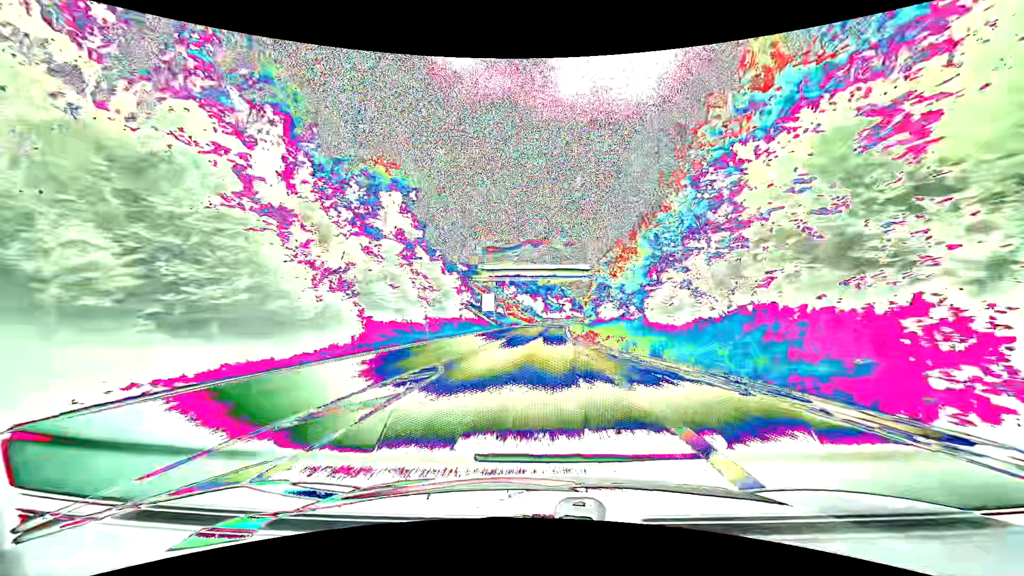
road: primary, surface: asphalt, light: Day
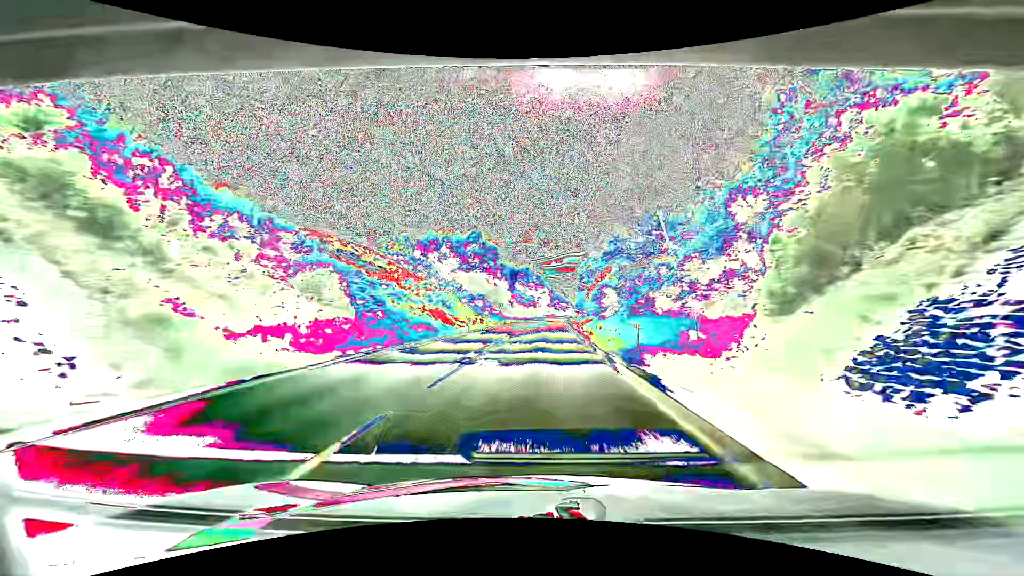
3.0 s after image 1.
(+2.3, +77.5) m; +3°
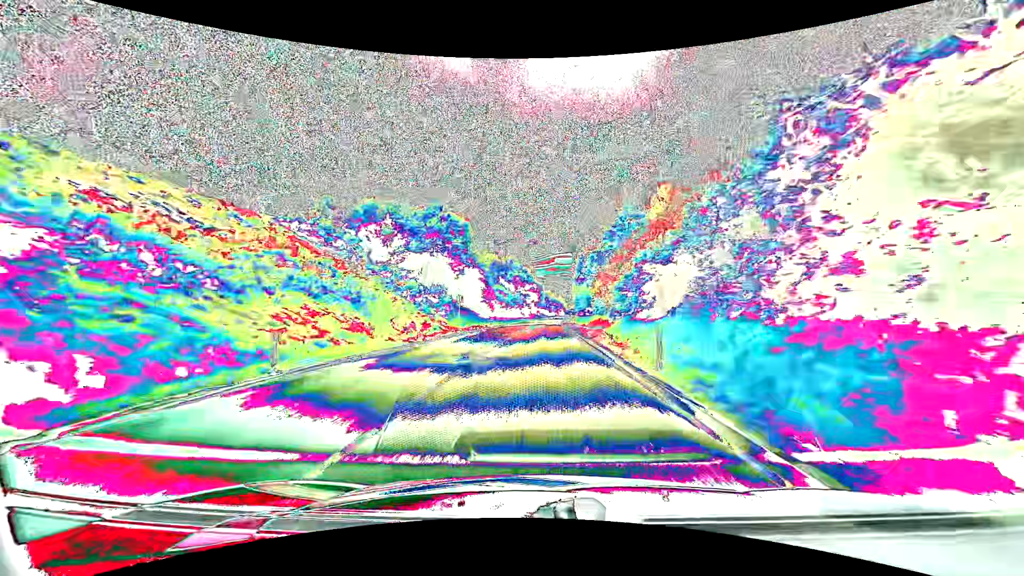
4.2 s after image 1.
(+0.3, +31.1) m; +1°
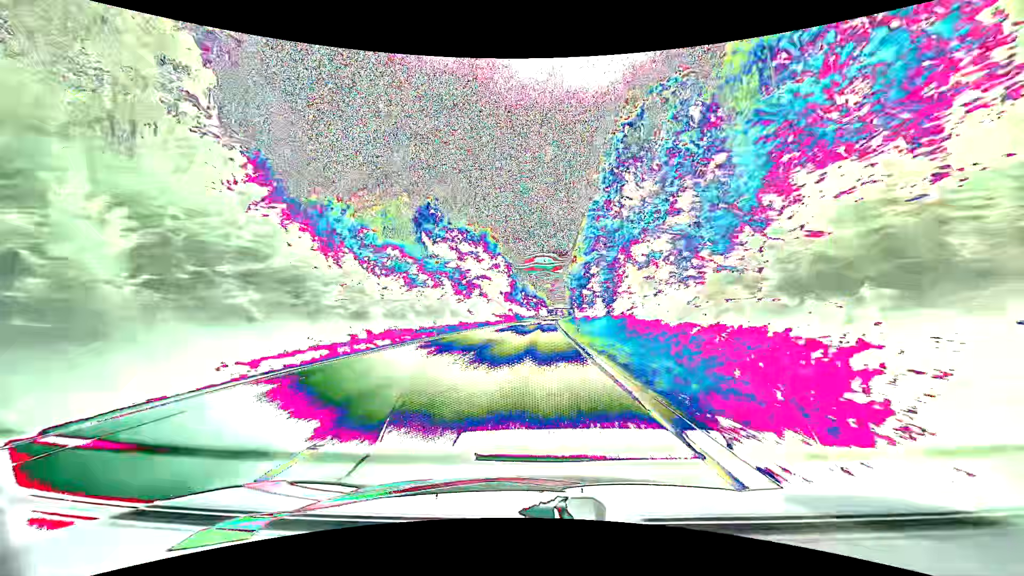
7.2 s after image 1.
(+1.4, +78.8) m; +2°
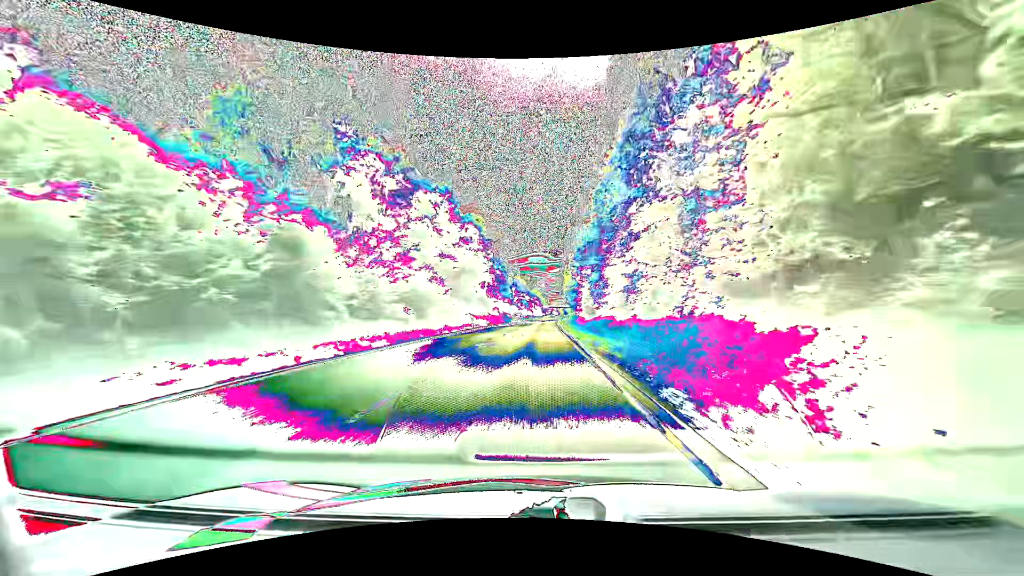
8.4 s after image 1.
(+0.3, +31.9) m; +1°
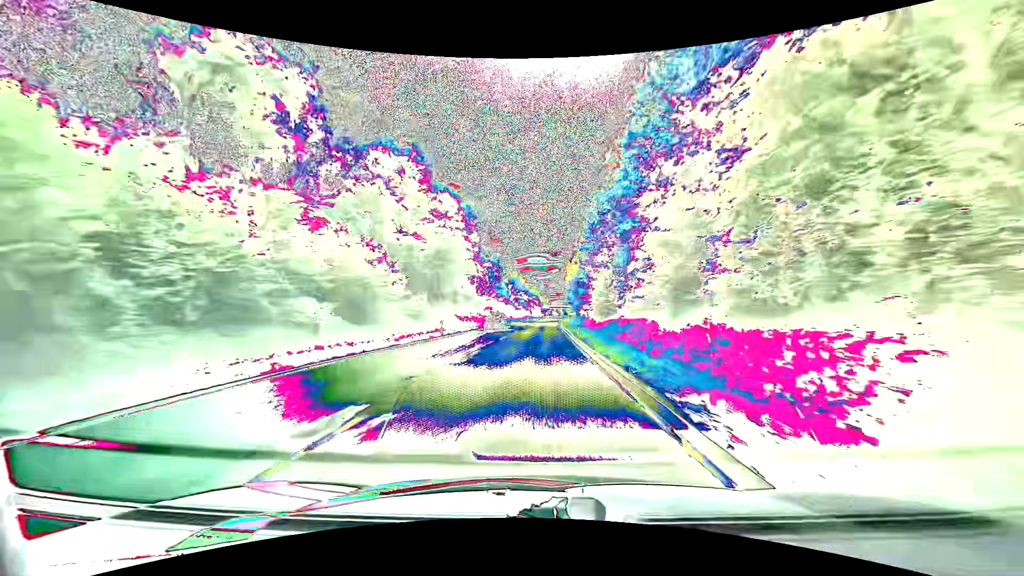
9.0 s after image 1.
(+0.1, +16.1) m; 0°
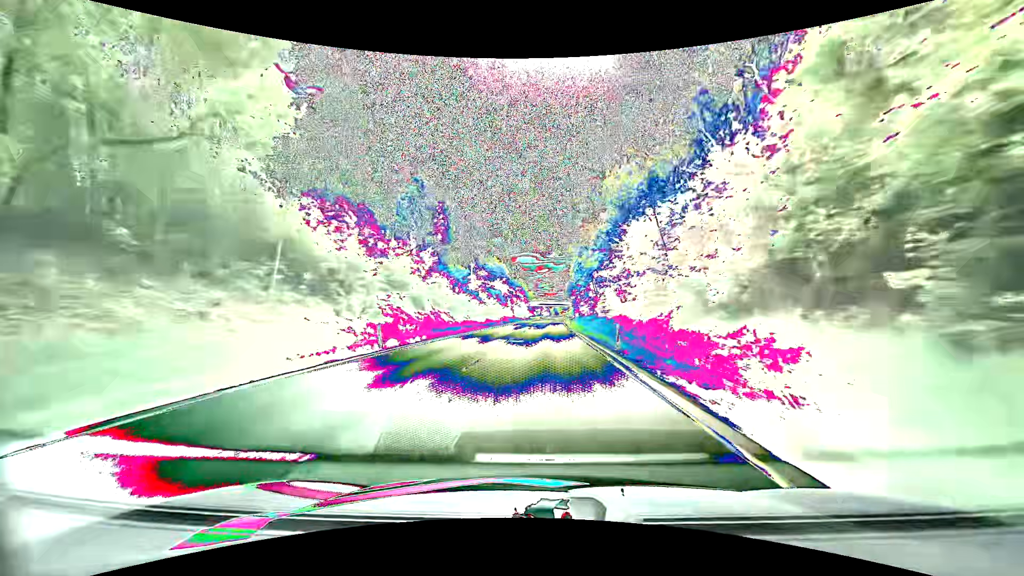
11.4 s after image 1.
(+0.7, +64.7) m; +1°
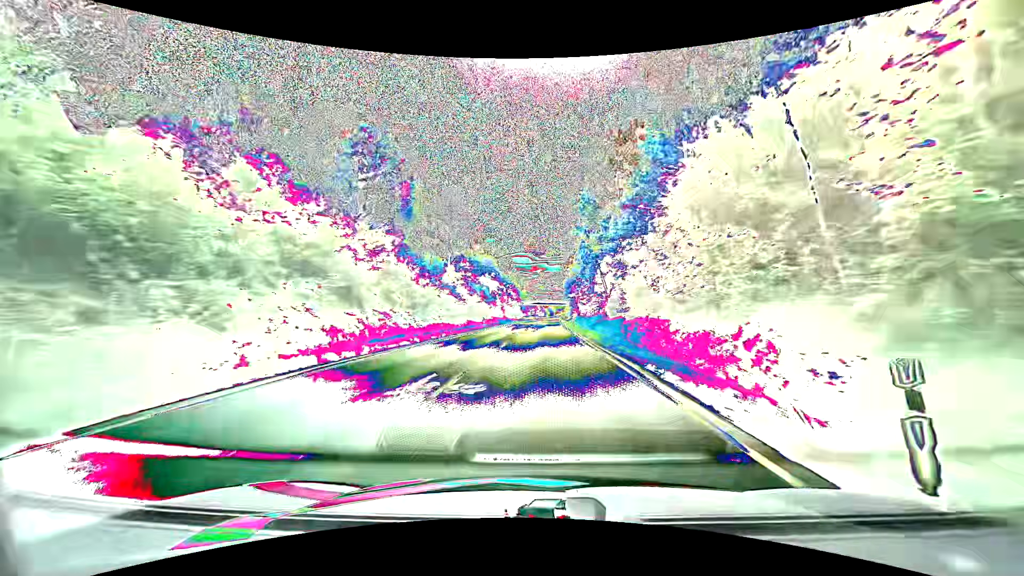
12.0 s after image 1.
(+0.1, +16.3) m; +1°
(0, +10) (0, +20) (0, +30) (0, +40) (+1, +50) (+1, +60) (+1, +70) (+2, +80) (+2, +90) (+2, +100) m
